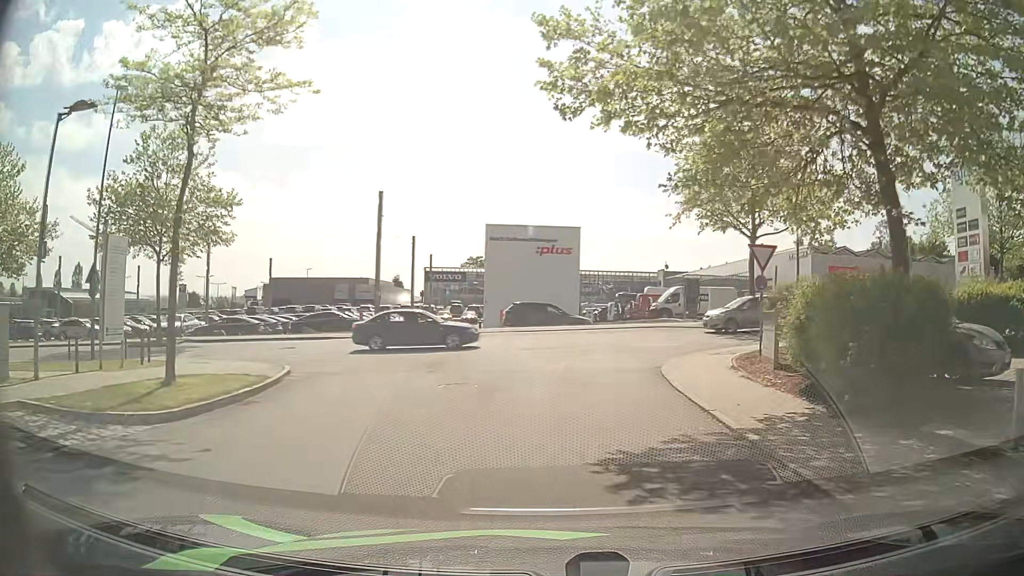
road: residential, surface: asphalt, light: Day
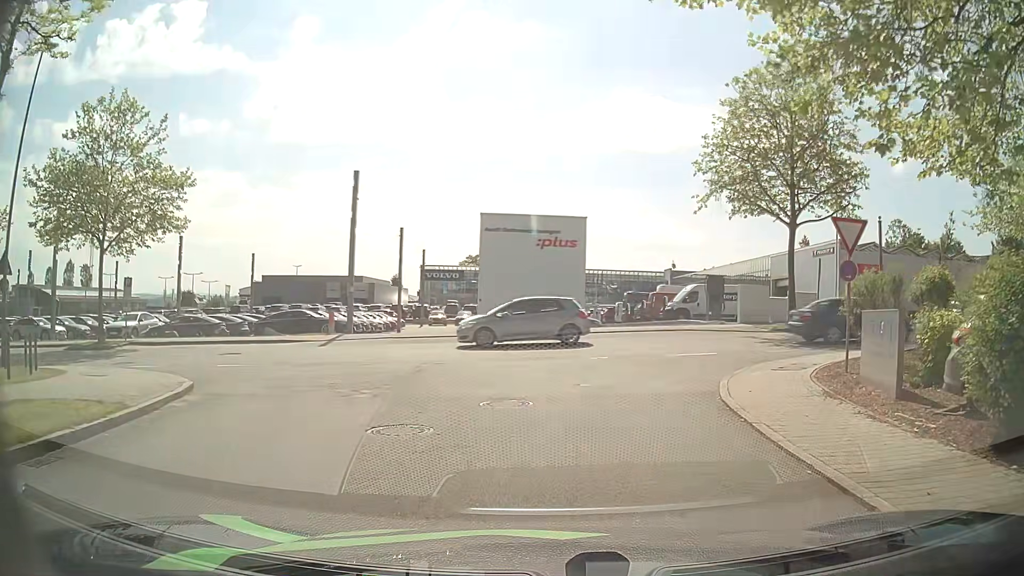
(0.0, +5.2) m; -1°
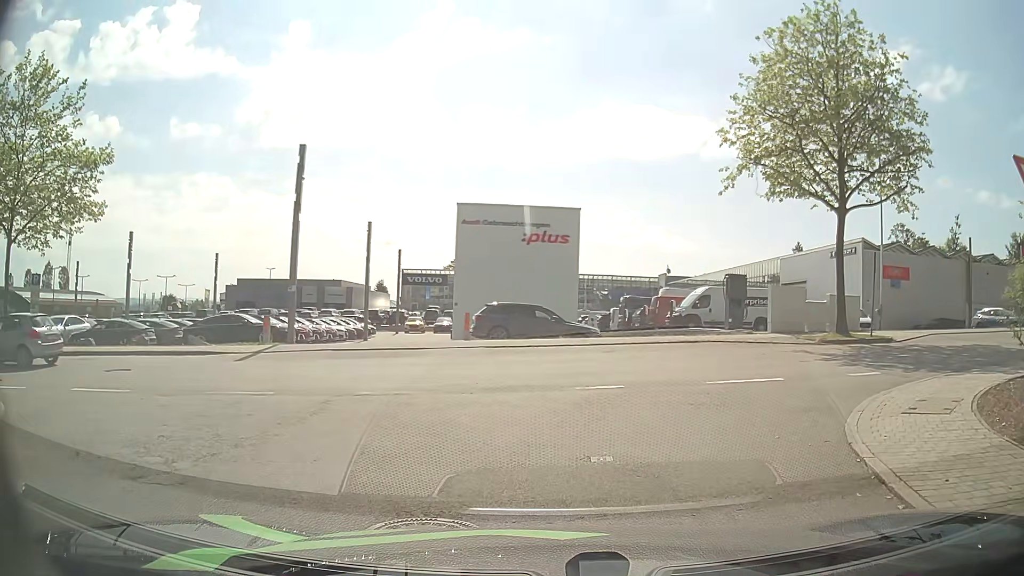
(+0.1, +5.9) m; +1°
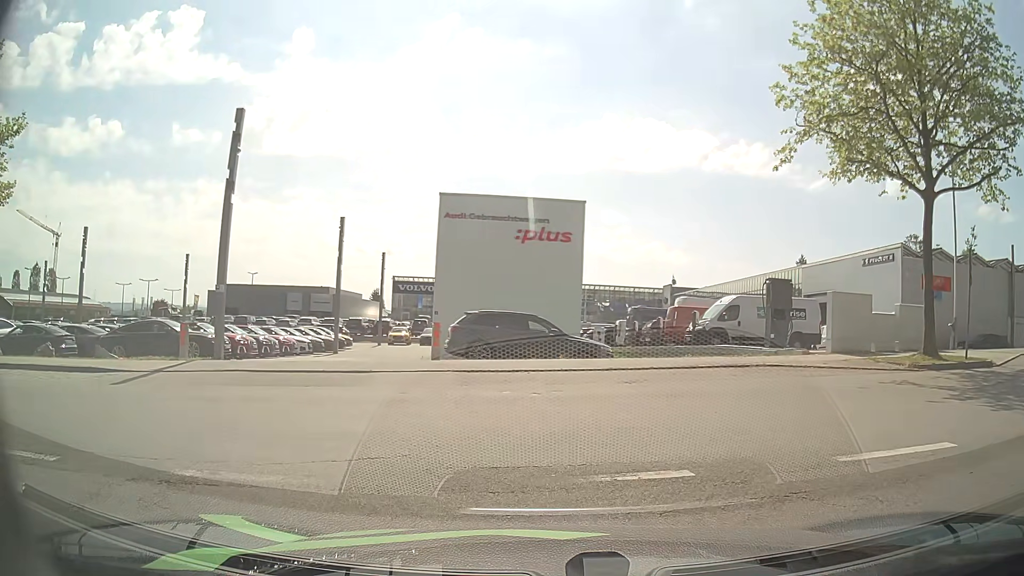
(+0.1, +5.7) m; +2°
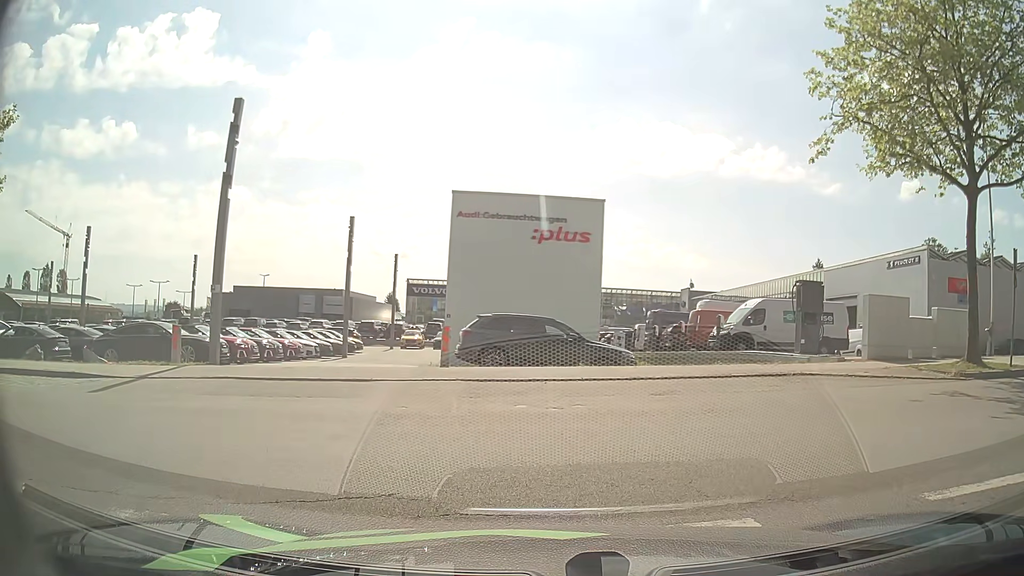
(0.0, +1.3) m; 0°
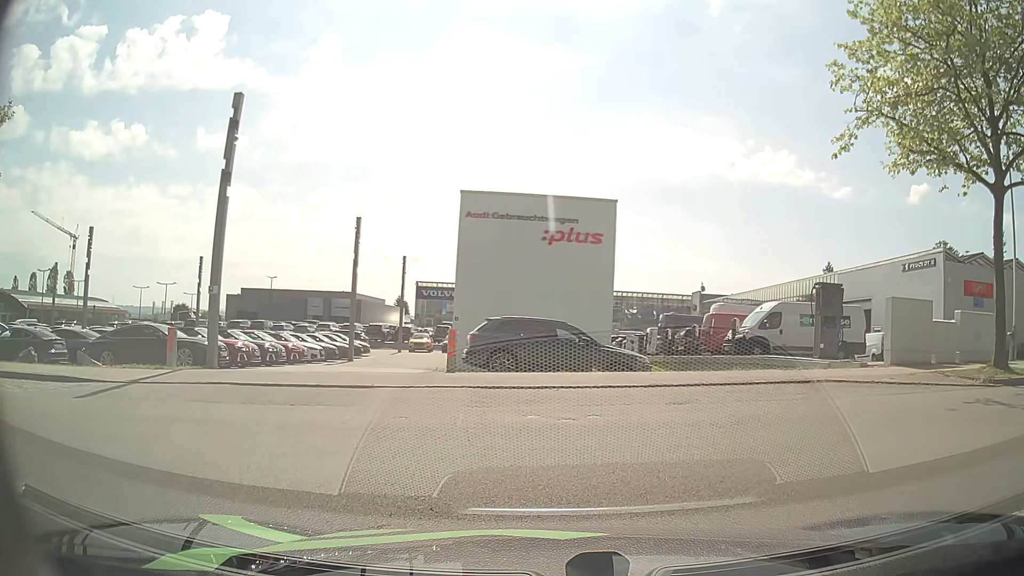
(0.0, +0.7) m; 0°
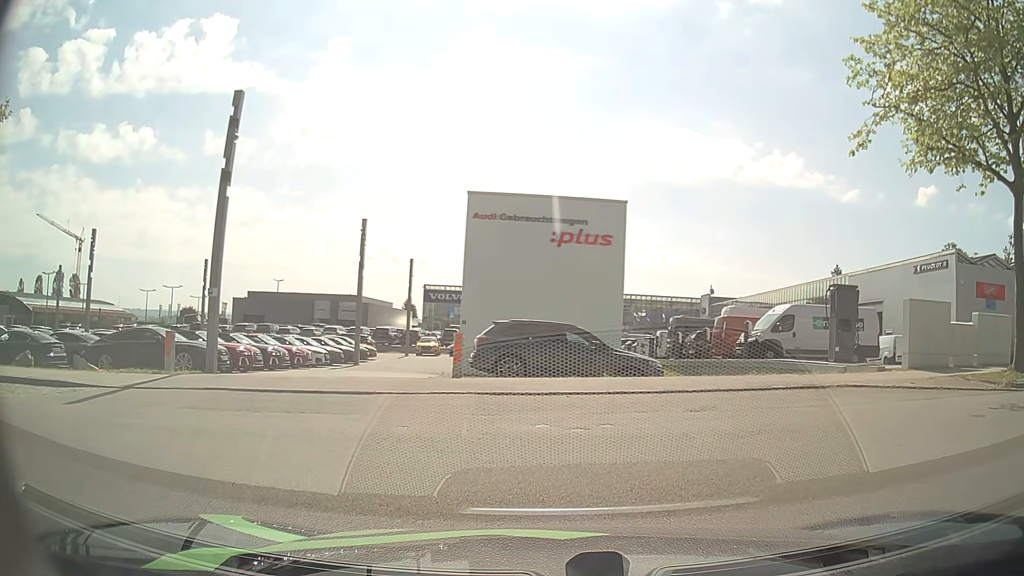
(0.0, +0.6) m; 0°
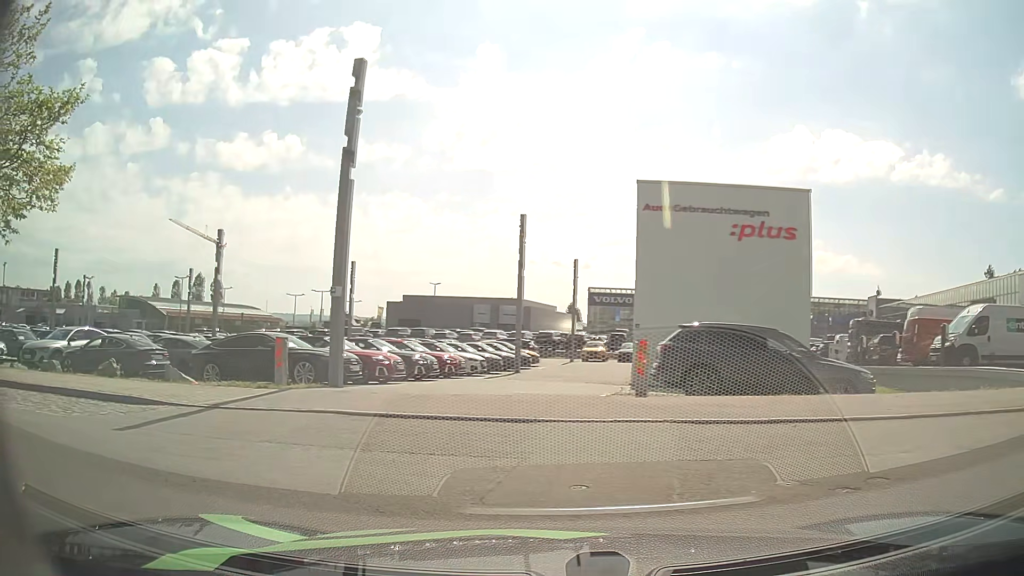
(-0.4, +3.1) m; -18°
(-6, +7) (-15, +10) (-25, +11) (-35, +13) (-44, +16) (-54, +19) (-64, +21) (-73, +24) (-80, +31) (-80, +41) m
